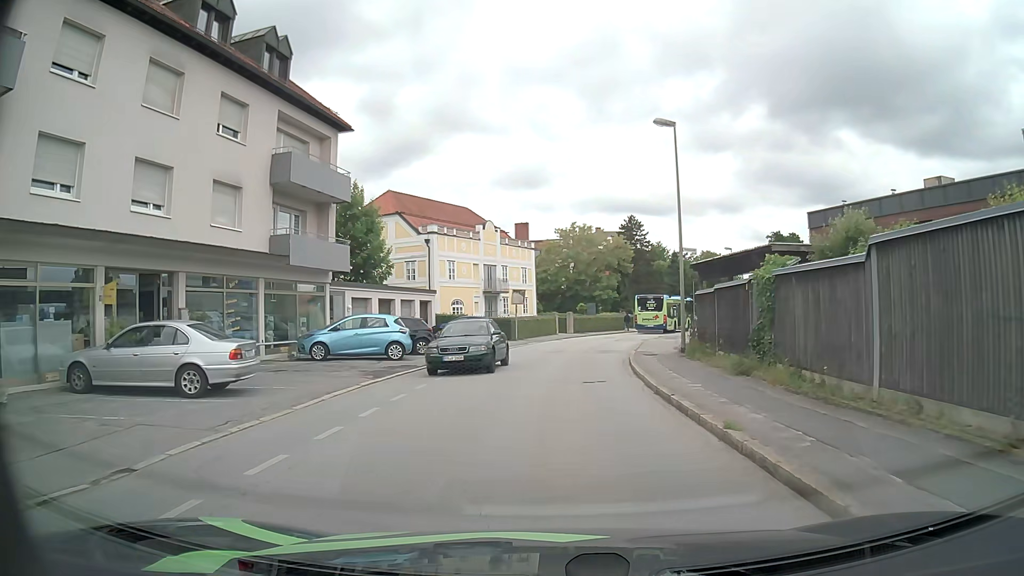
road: residential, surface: asphalt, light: Day
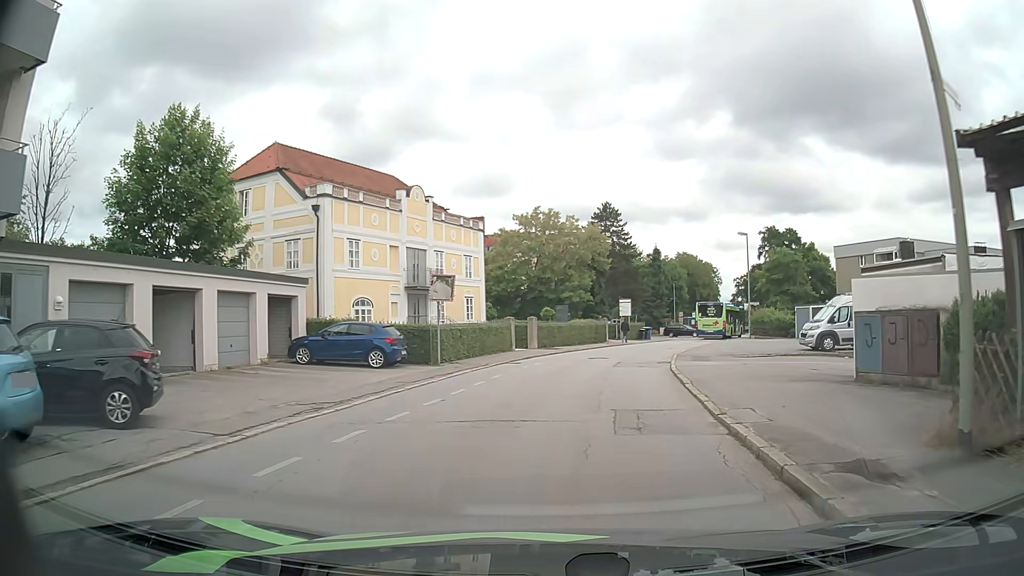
(+0.4, +17.7) m; +3°
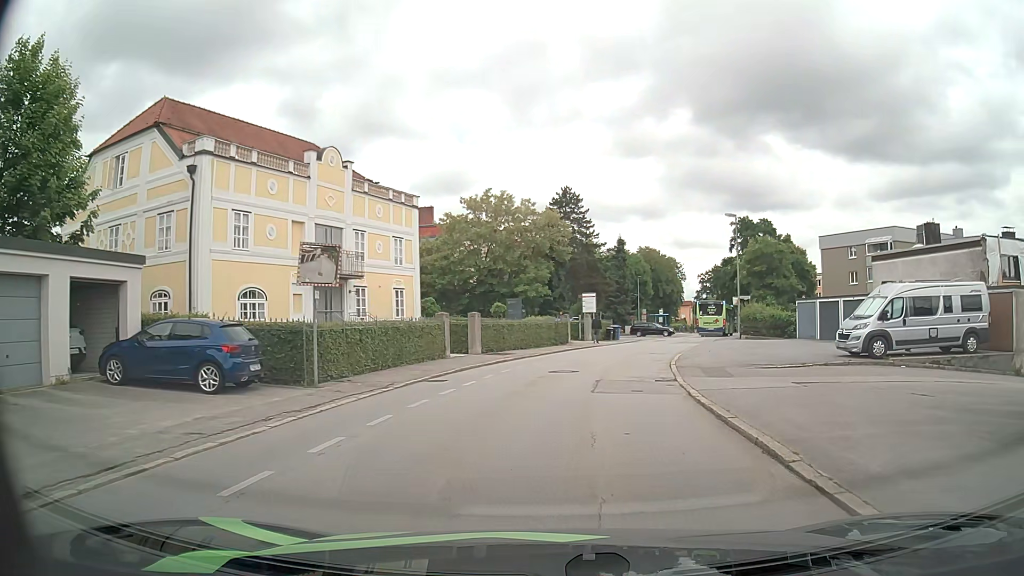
(+0.3, +8.6) m; +4°
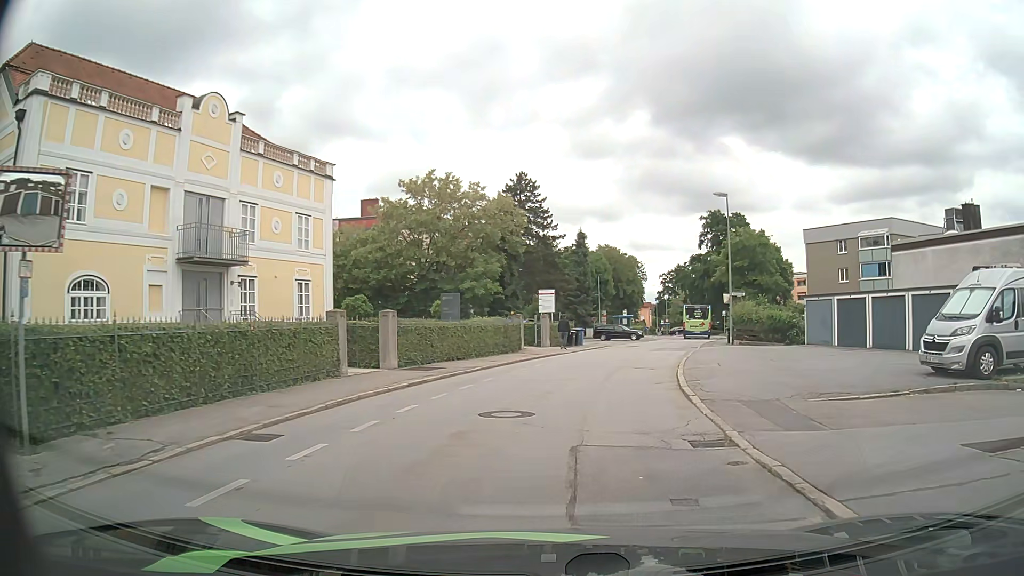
(+0.3, +8.2) m; +4°
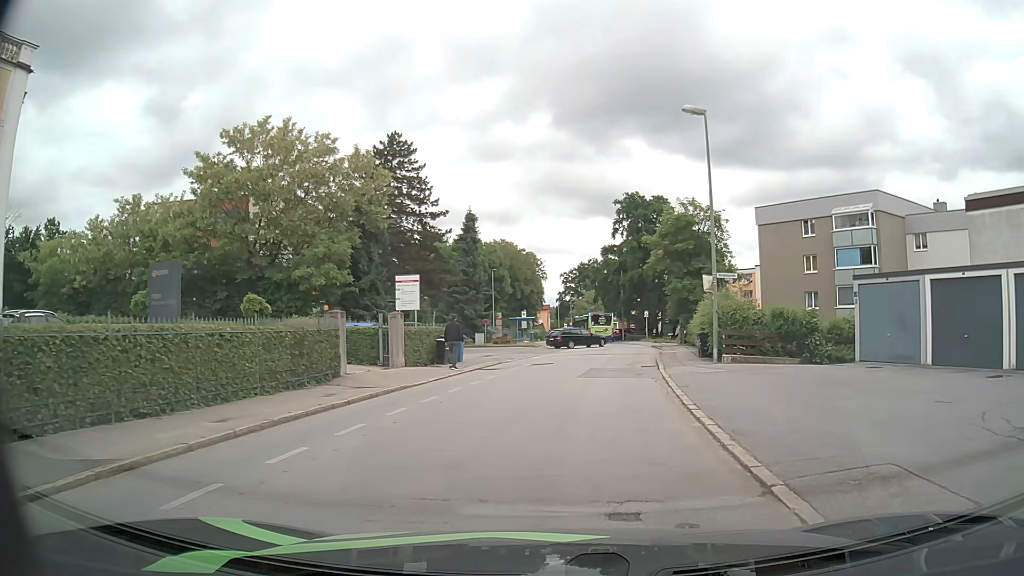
(+1.0, +15.4) m; +8°
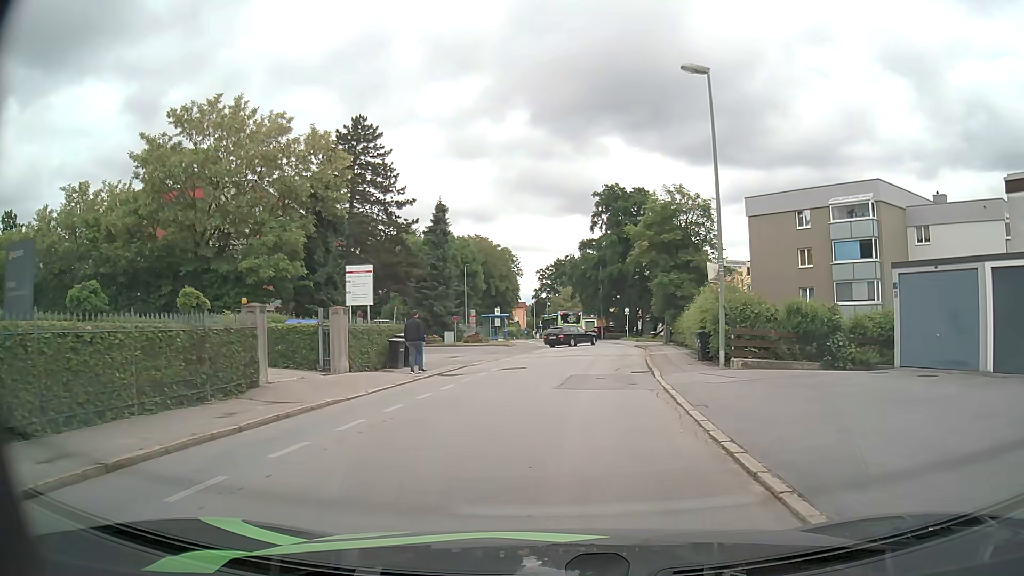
(+0.1, +3.7) m; +3°
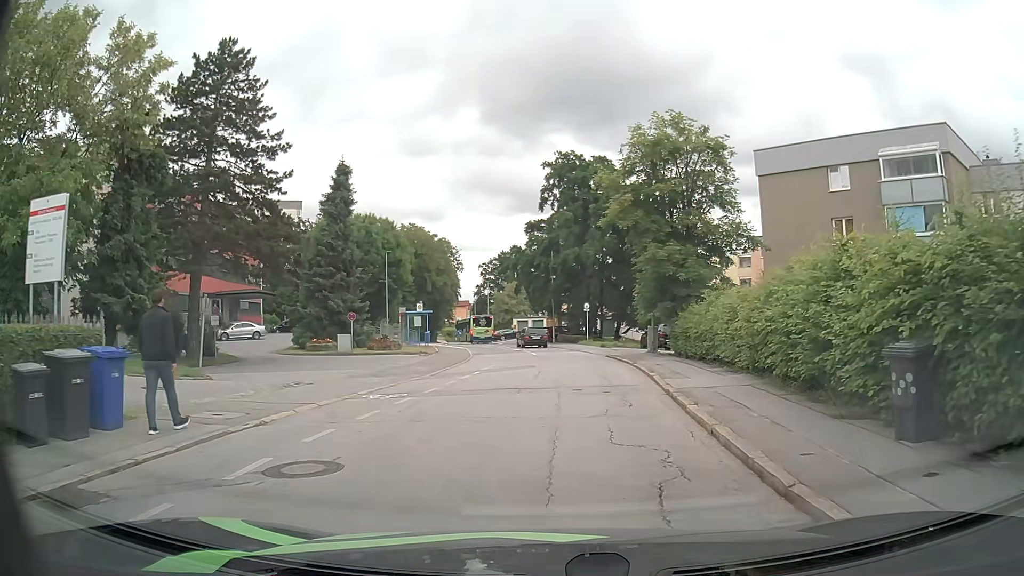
(+0.4, +14.7) m; +4°
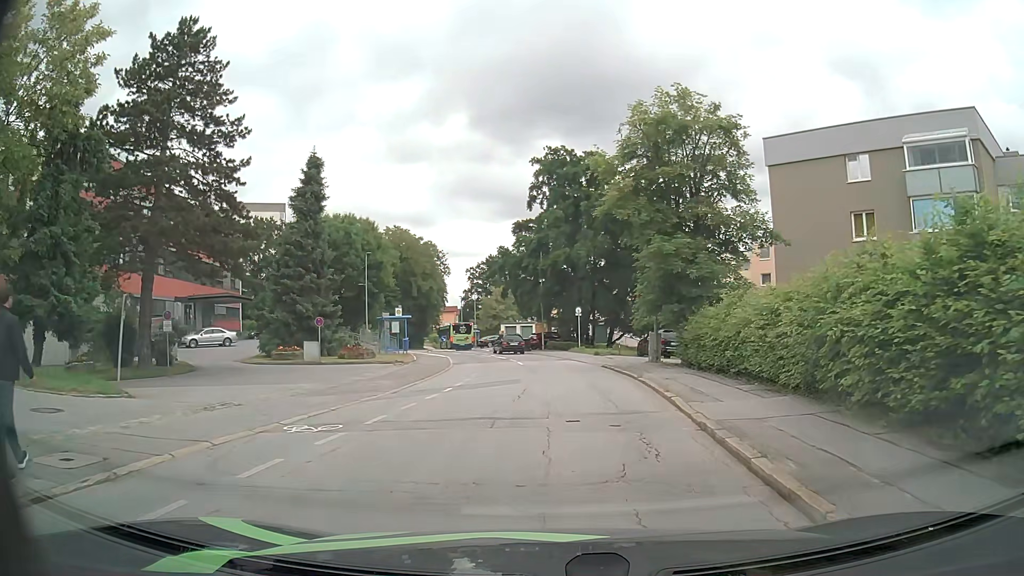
(0.0, +3.7) m; +1°
